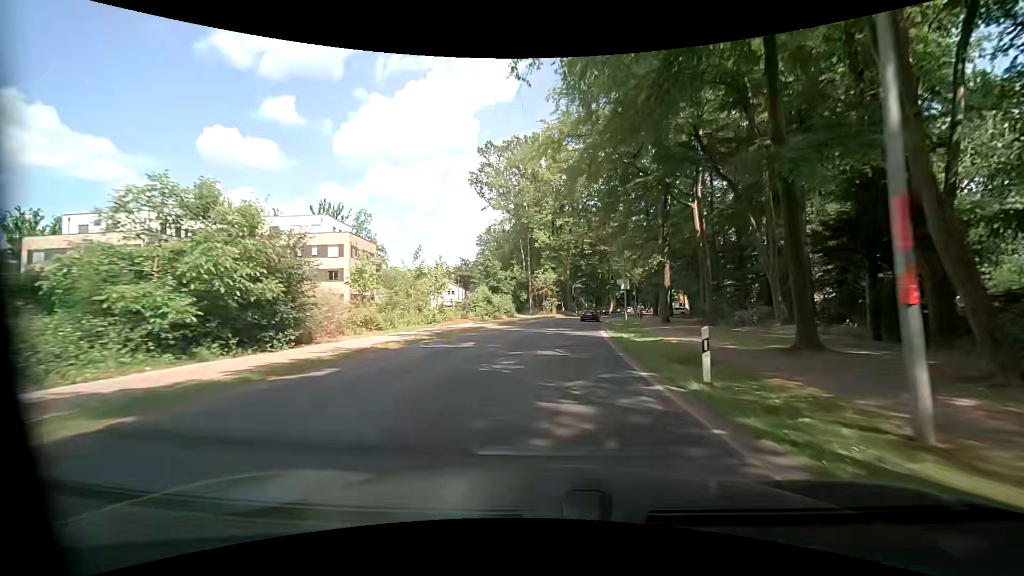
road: secondary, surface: asphalt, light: Day
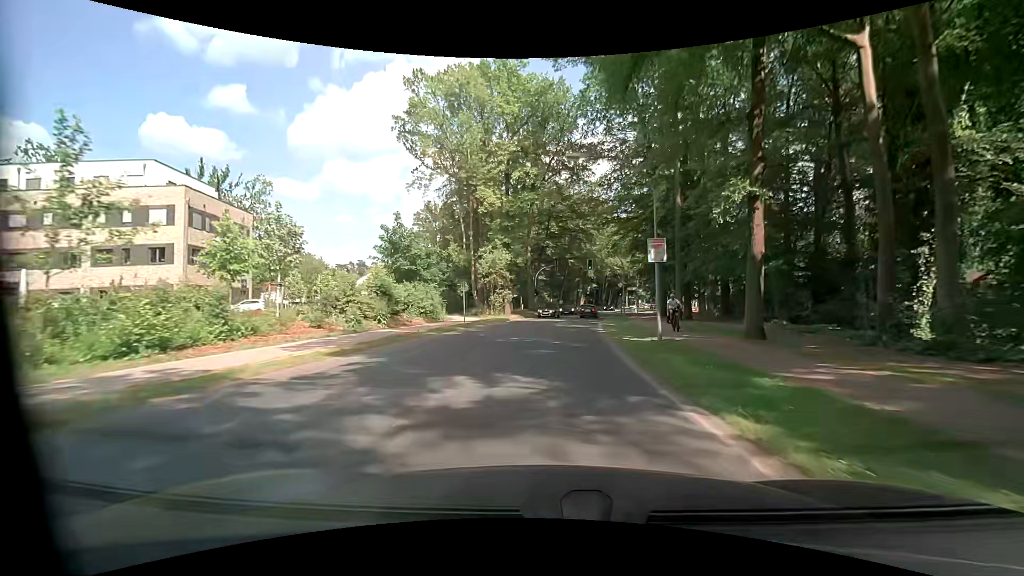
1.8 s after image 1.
(+1.2, +24.4) m; +5°
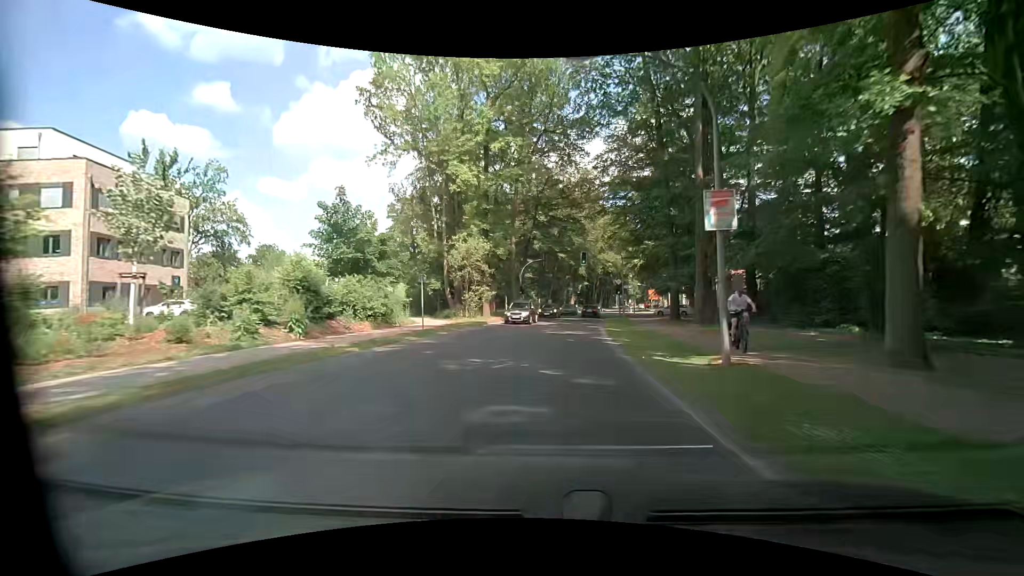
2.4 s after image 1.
(+0.1, +8.2) m; +2°
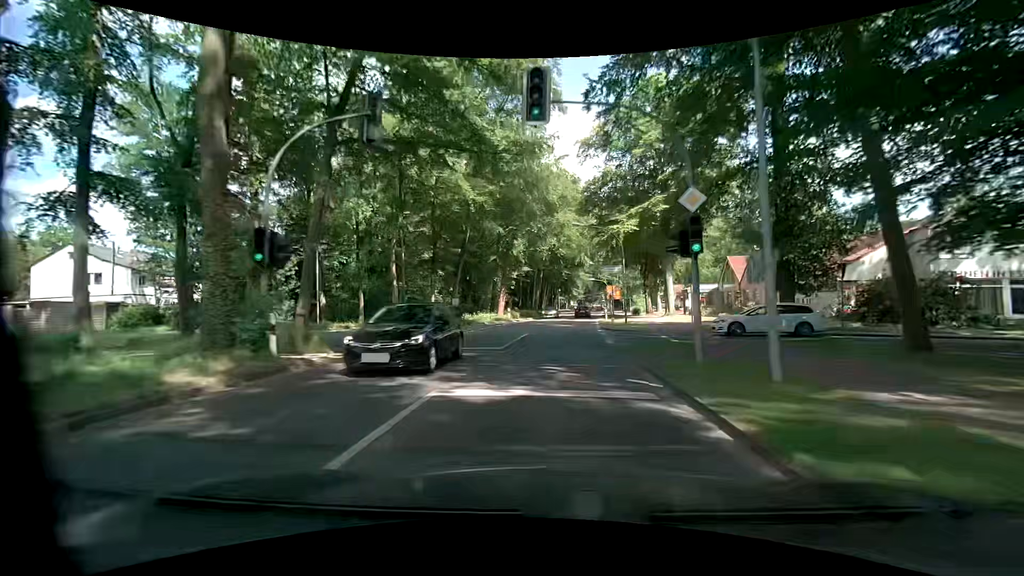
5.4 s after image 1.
(+2.3, +40.3) m; +7°
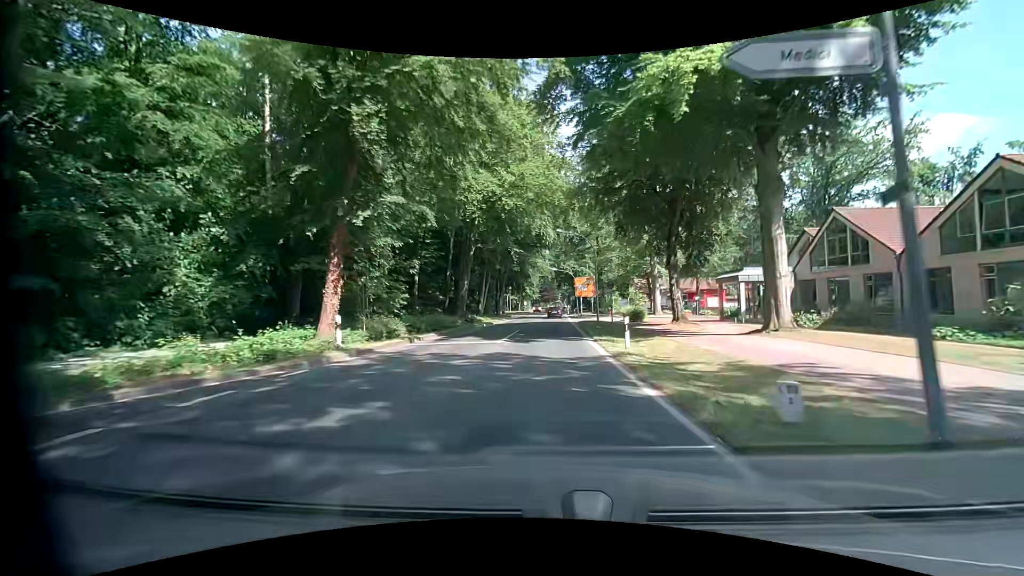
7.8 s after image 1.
(+1.7, +32.2) m; +5°
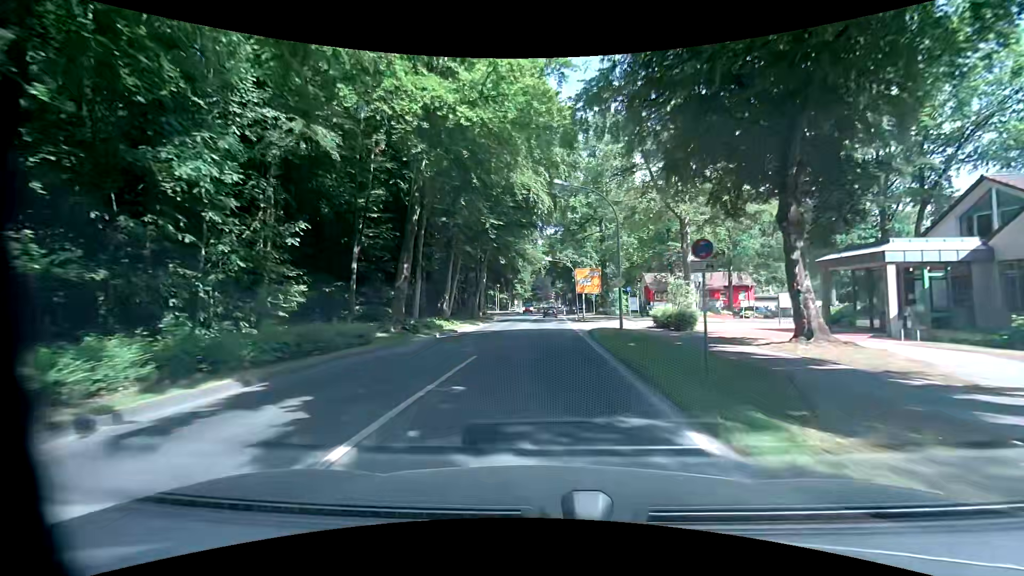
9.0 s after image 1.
(+0.3, +16.1) m; +1°
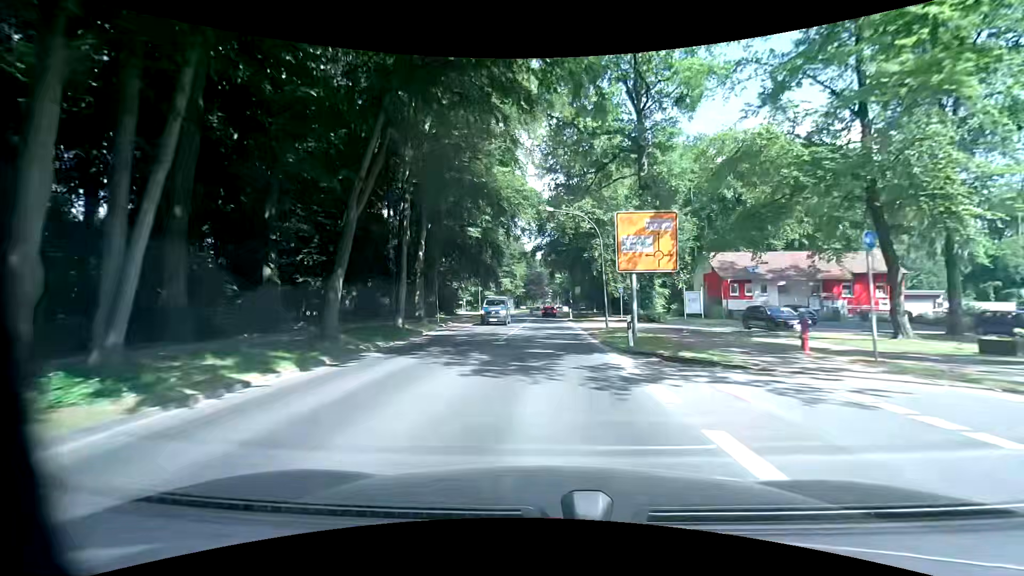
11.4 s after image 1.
(0.0, +32.4) m; 0°
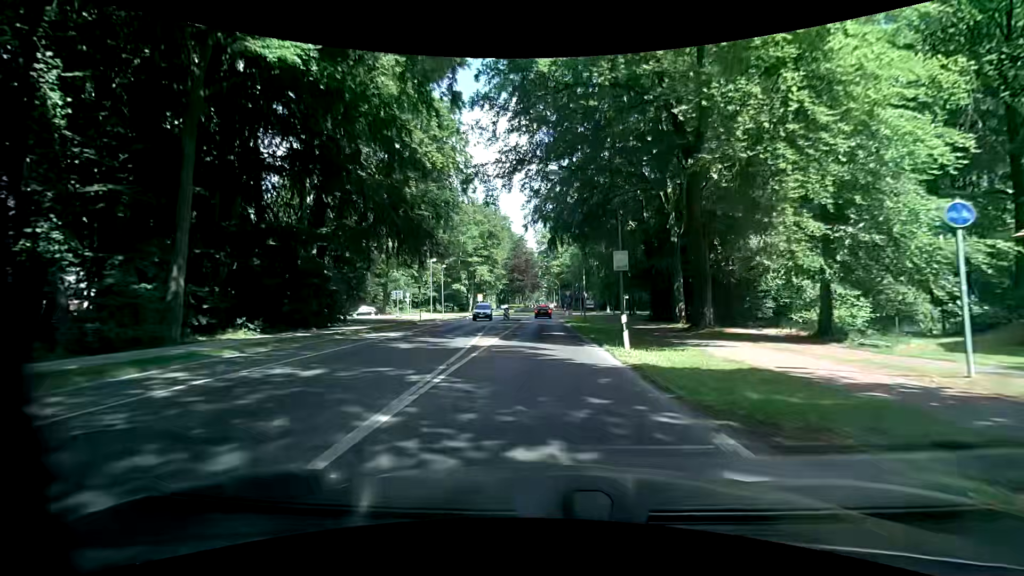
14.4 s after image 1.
(+0.2, +39.8) m; +1°
(0, +10) (0, +20) (0, +30) (0, +40) (-1, +50) (-1, +60) (+3, +69) (+7, +78) (+5, +88) (-4, +91) m
